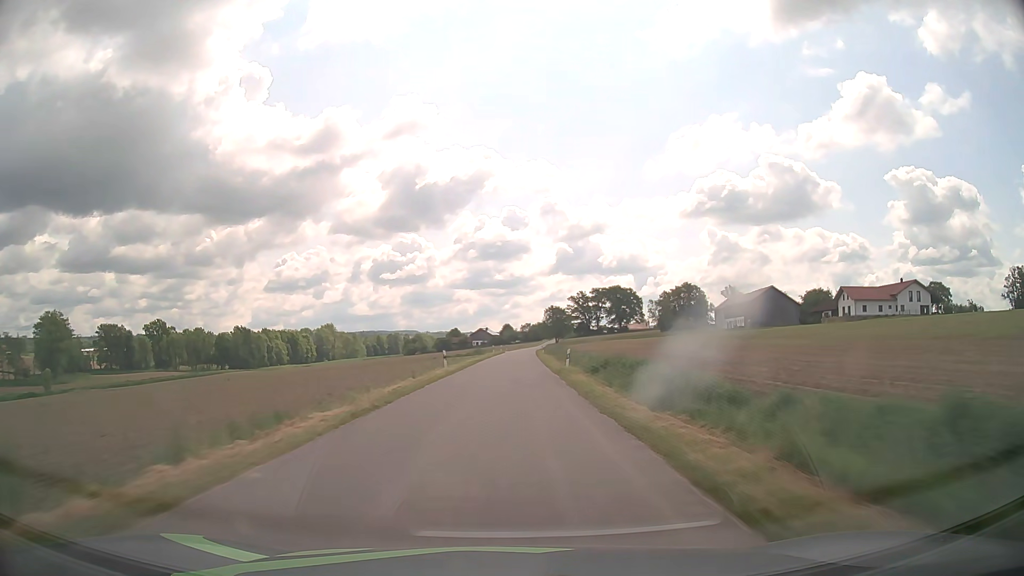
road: unclassified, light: Day
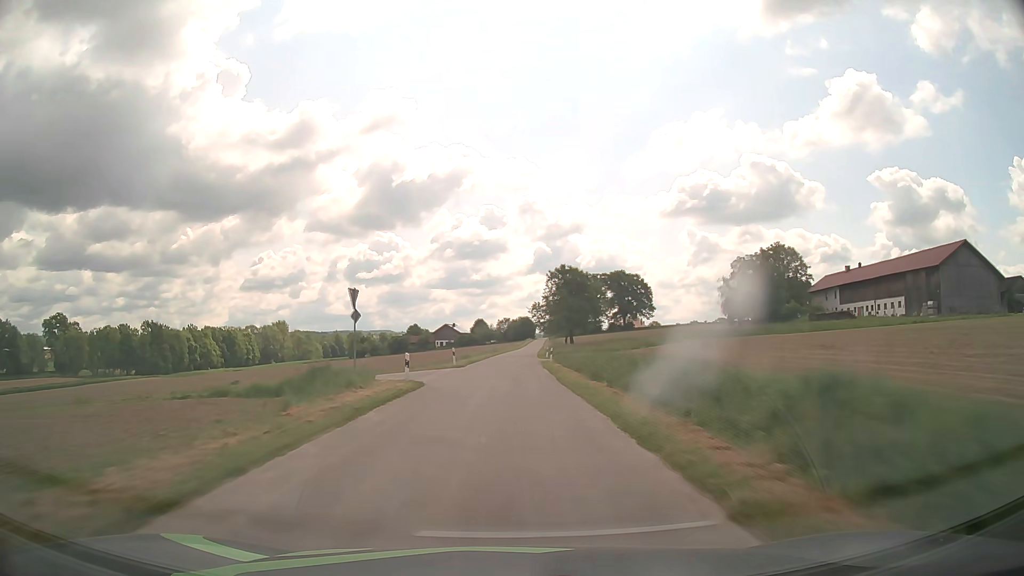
(+1.9, +78.2) m; +2°
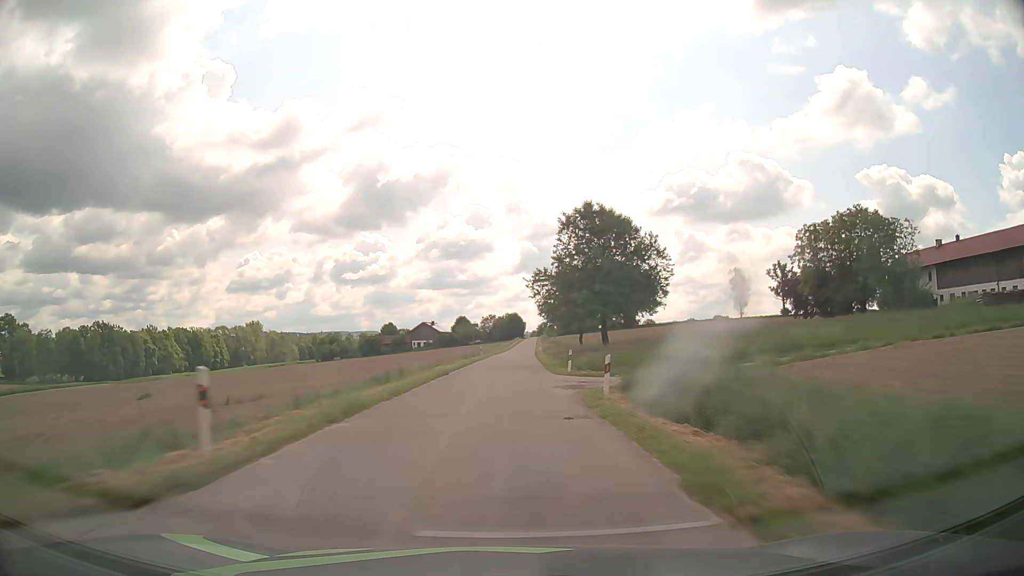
(+0.3, +31.8) m; +1°
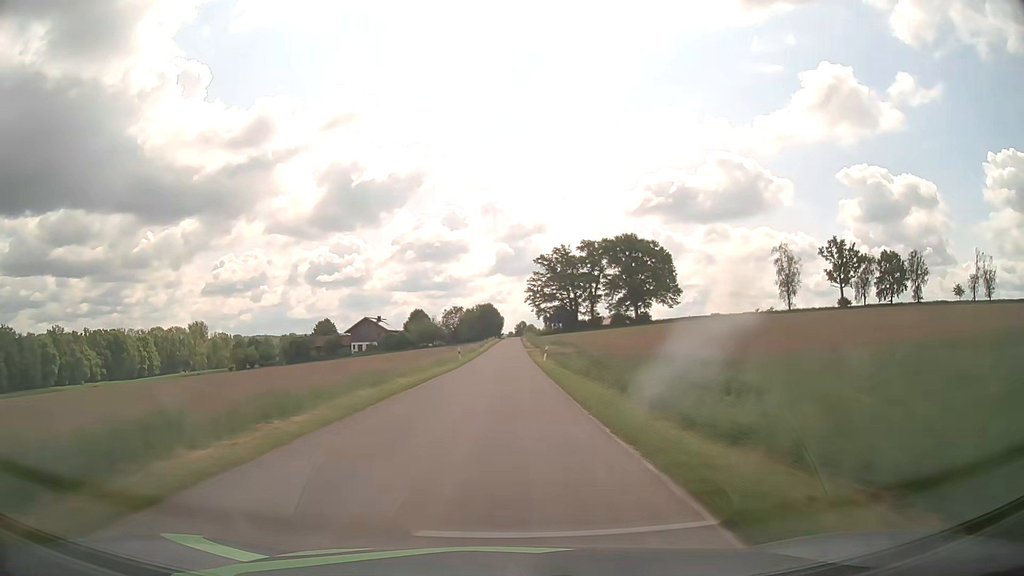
(+1.1, +64.4) m; +2°
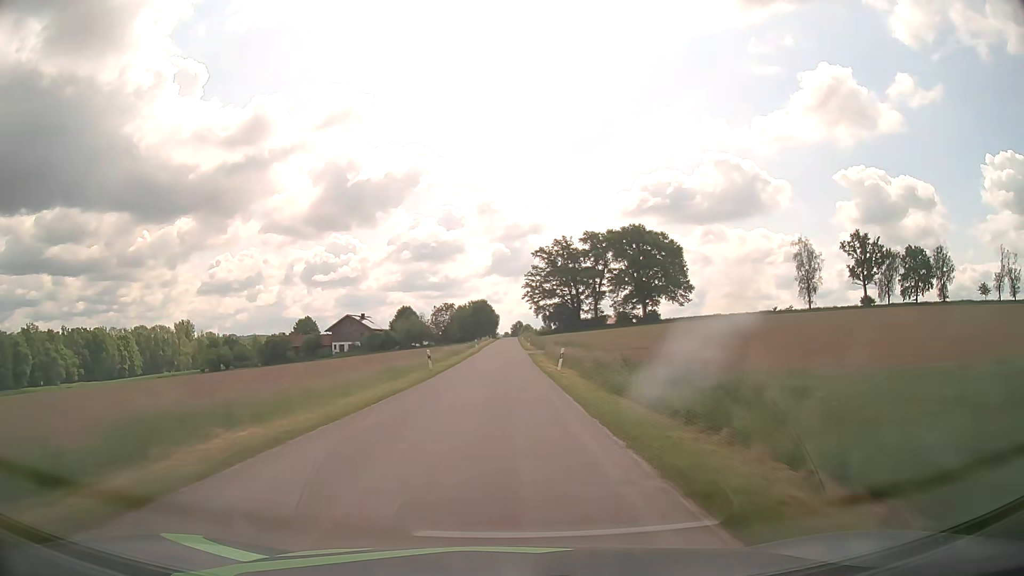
(0.0, +16.3) m; 0°
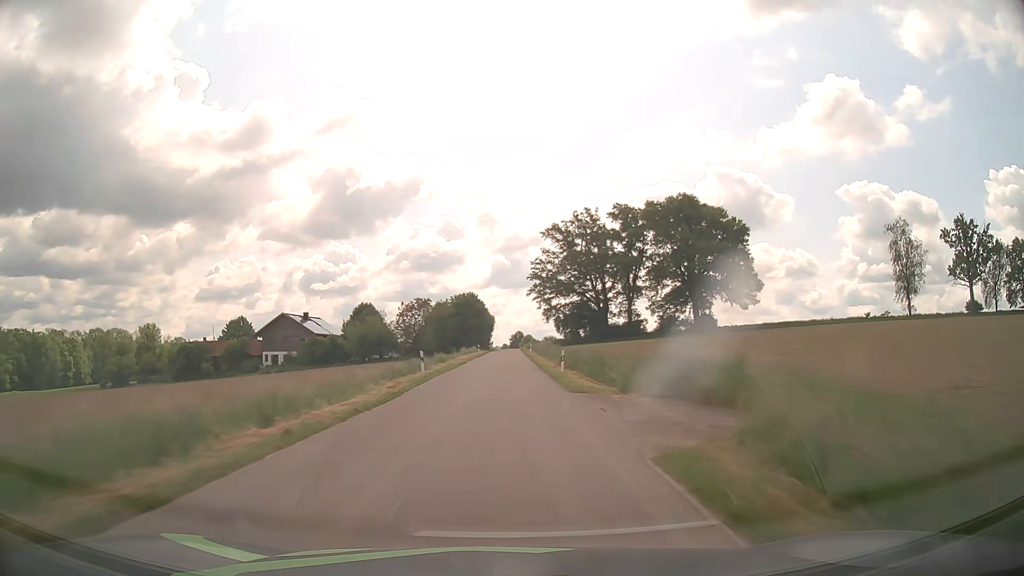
(+0.1, +49.0) m; 0°
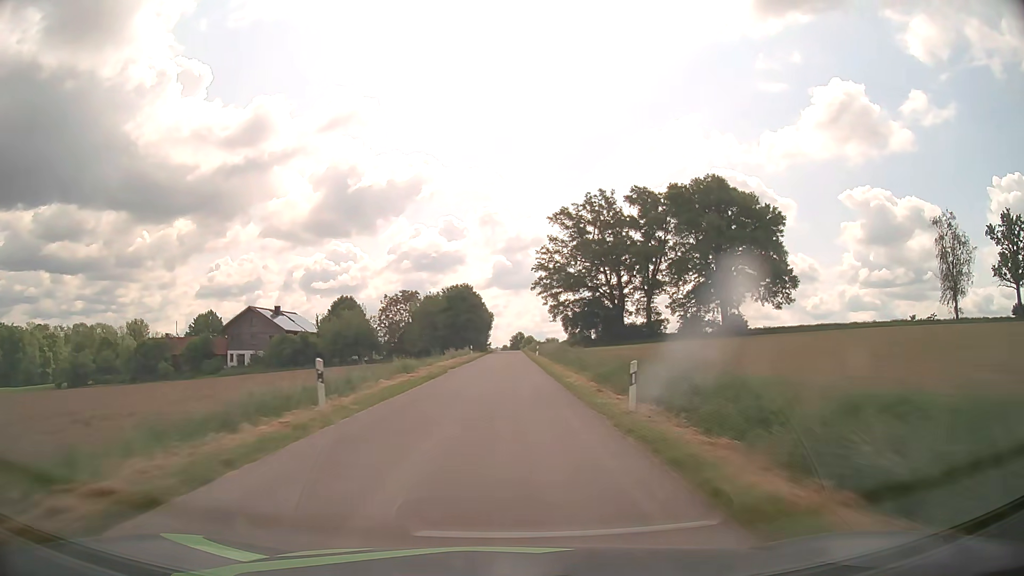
(0.0, +16.3) m; 0°
(0, +10) (0, +20) (0, +30) (0, +40) (0, +50) (+1, +60) (+1, +70) (+1, +80) (+1, +90) (+1, +100) m
